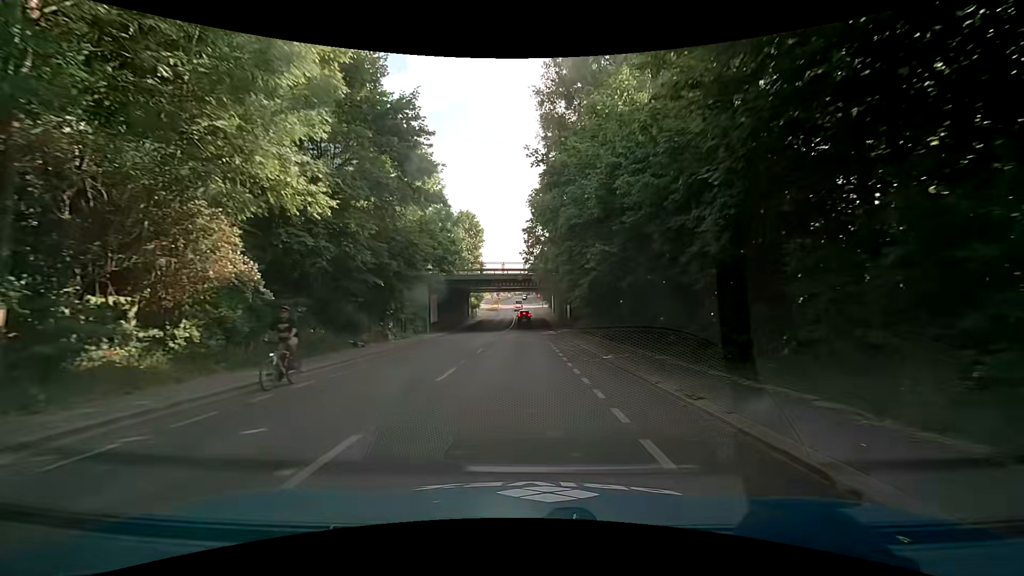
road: secondary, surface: asphalt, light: Day
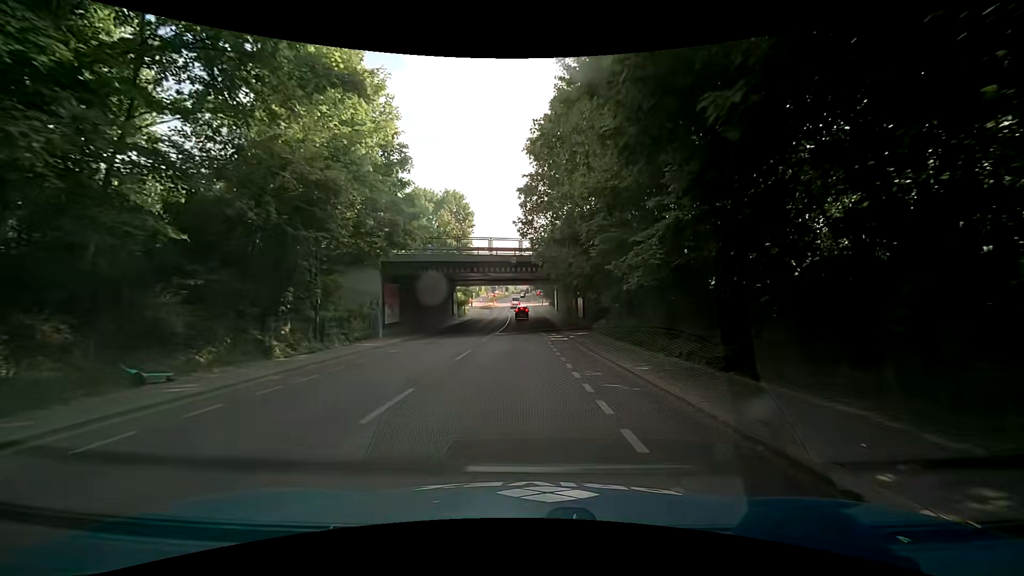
(+0.2, +13.5) m; +1°
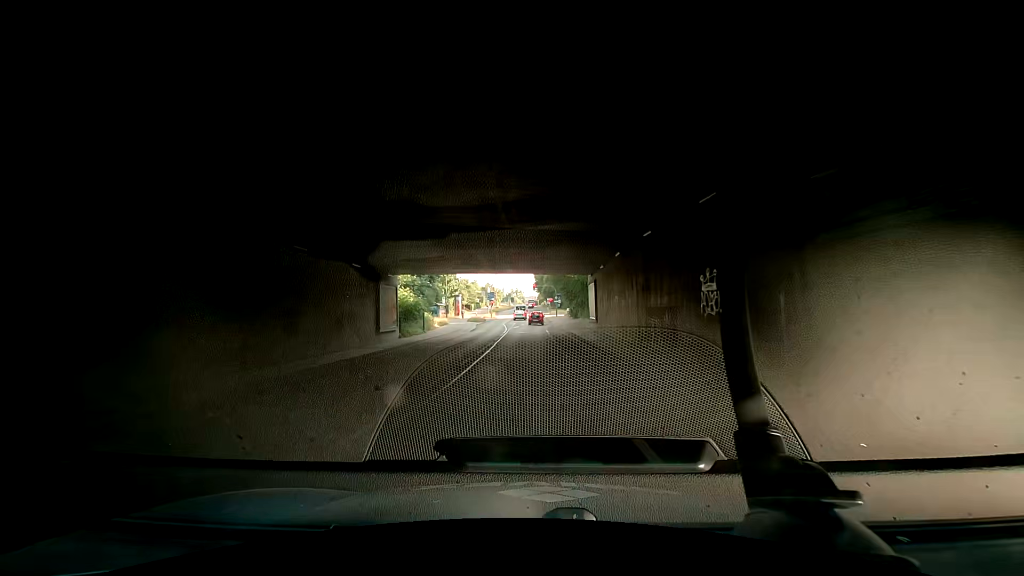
(-0.7, +32.3) m; -2°
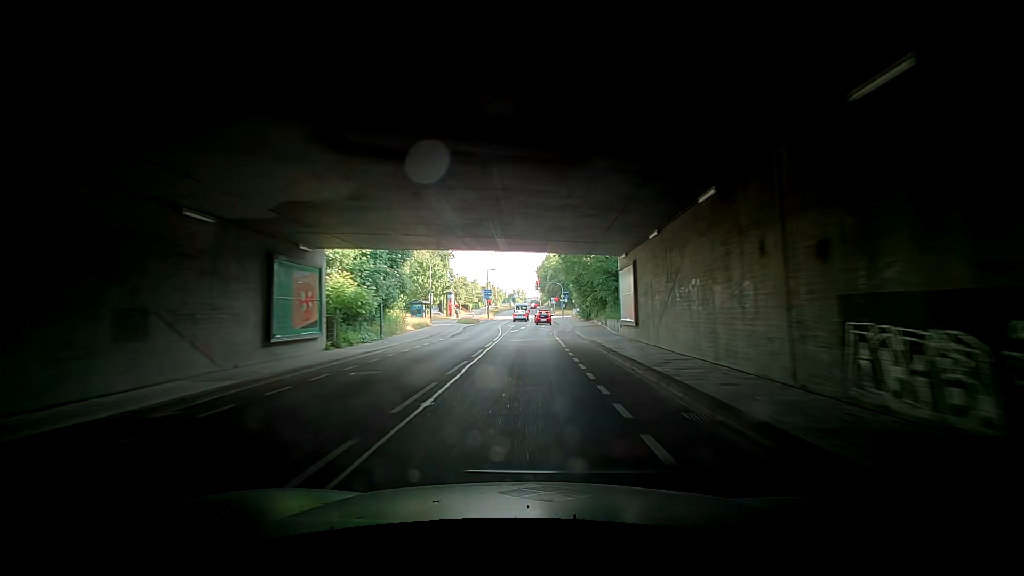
(0.0, +12.0) m; +3°
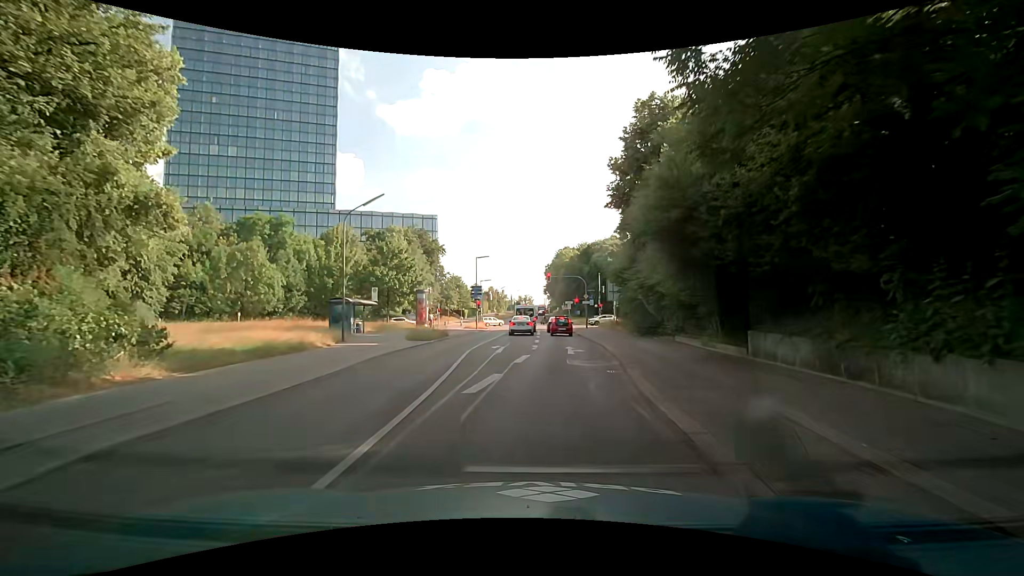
(-3.7, +26.3) m; -4°
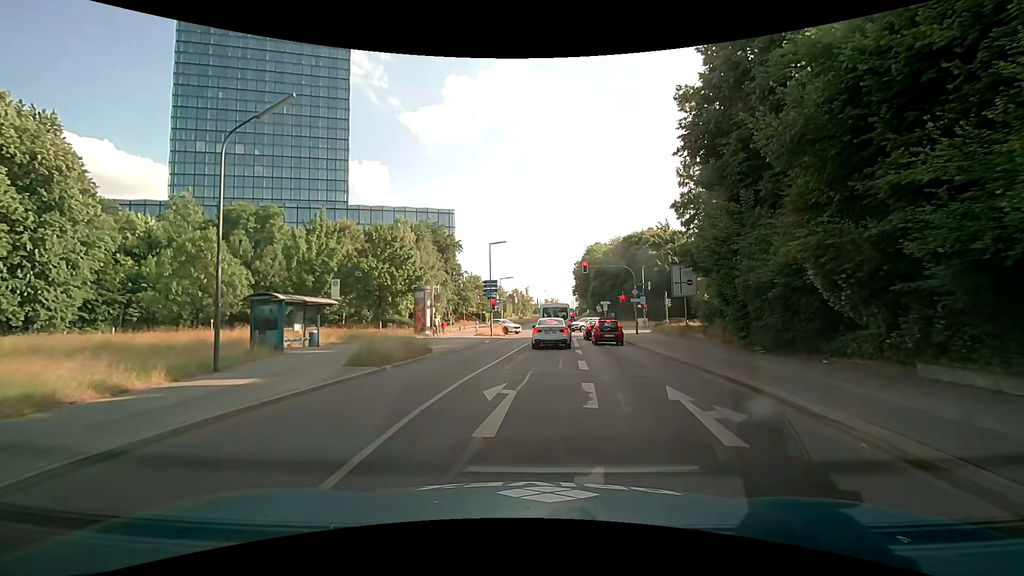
(-0.2, +13.2) m; -2°
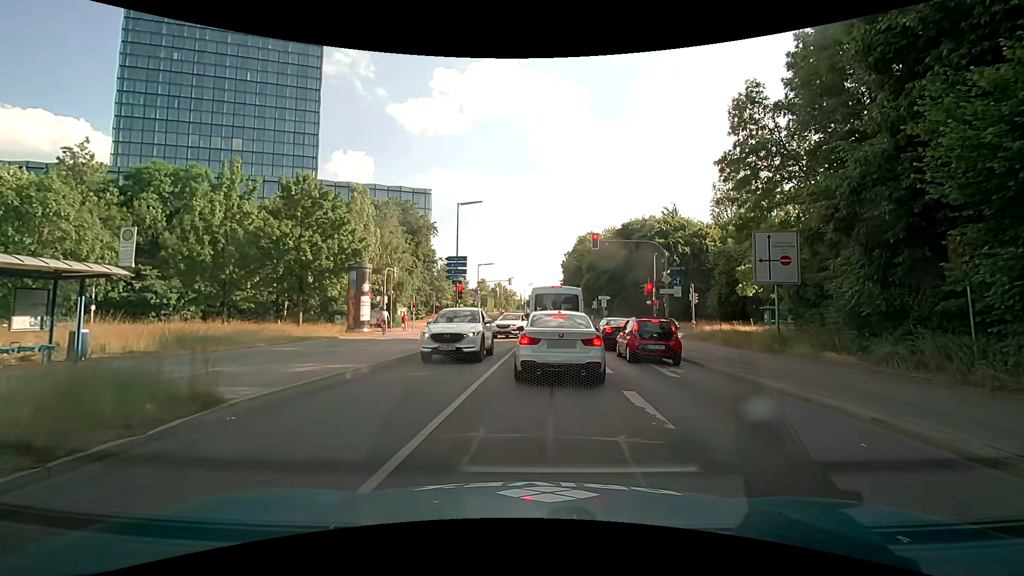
(0.0, +13.1) m; +2°
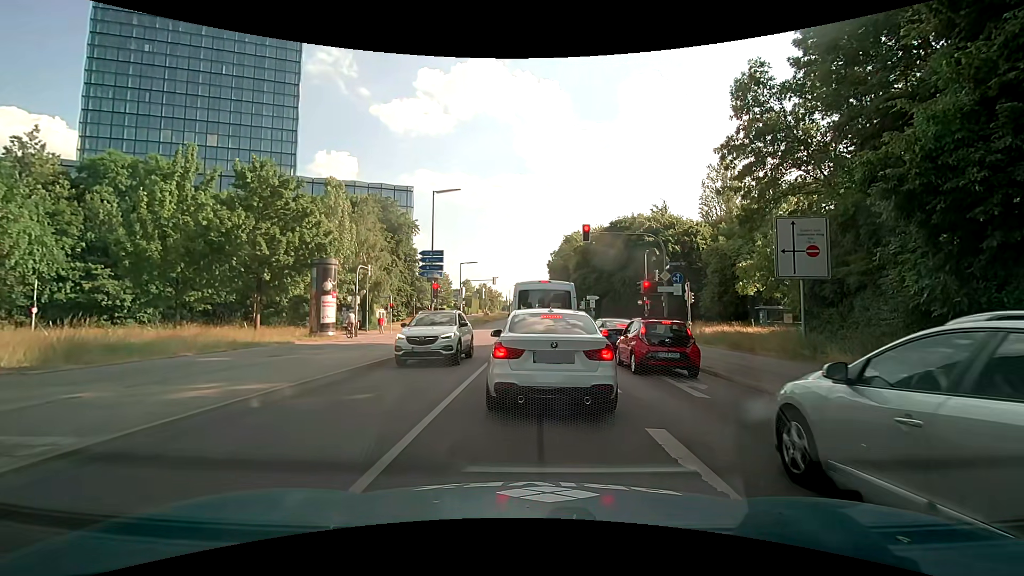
(+0.1, +2.9) m; +4°
(0, +10) (0, +20) (0, +30) (-2, +40) (-8, +48) (-17, +50) (-27, +48) (-35, +42) (-41, +34) (-45, +25) m
